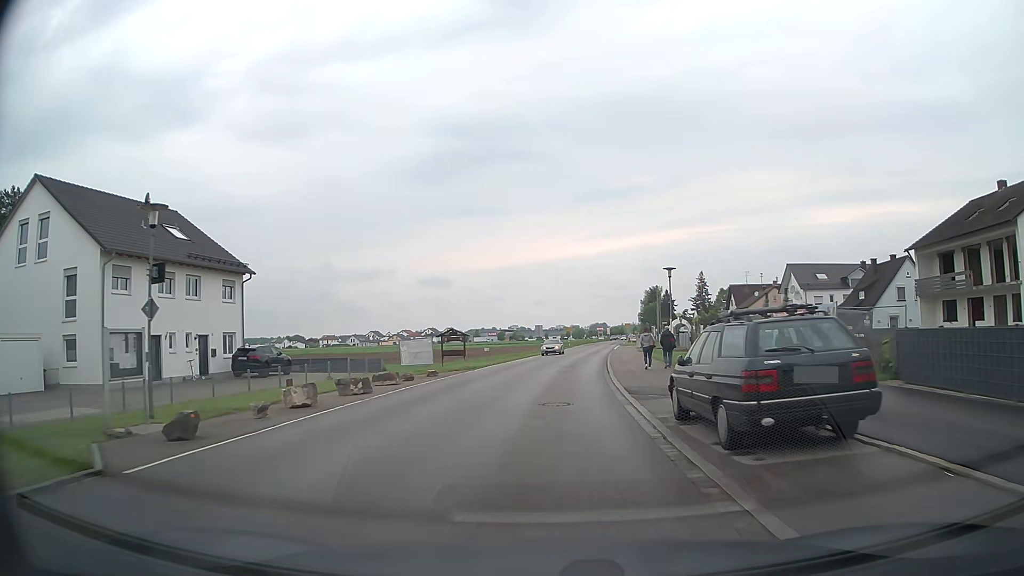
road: tertiary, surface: asphalt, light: Day
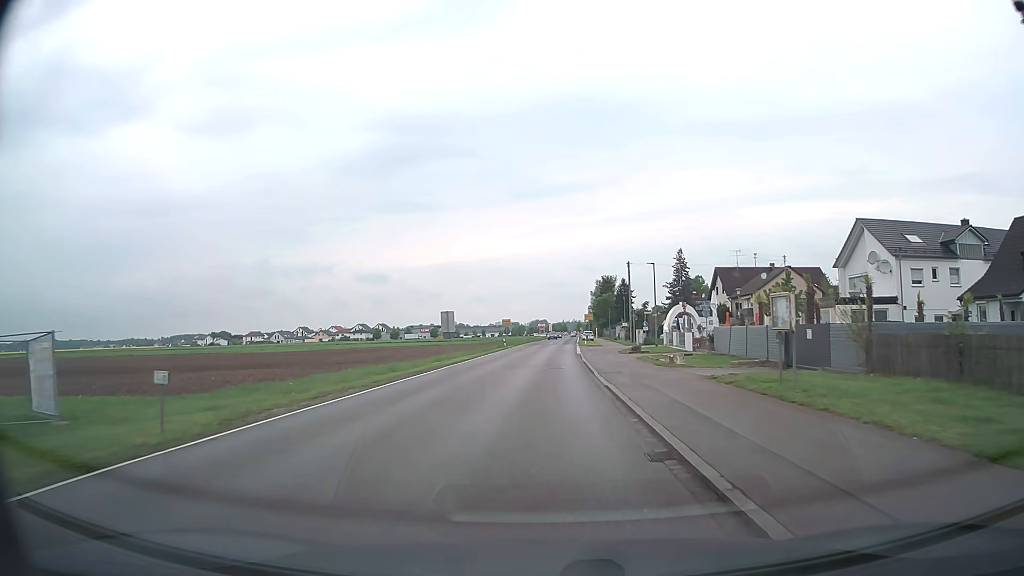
(+1.6, +33.2) m; +5°
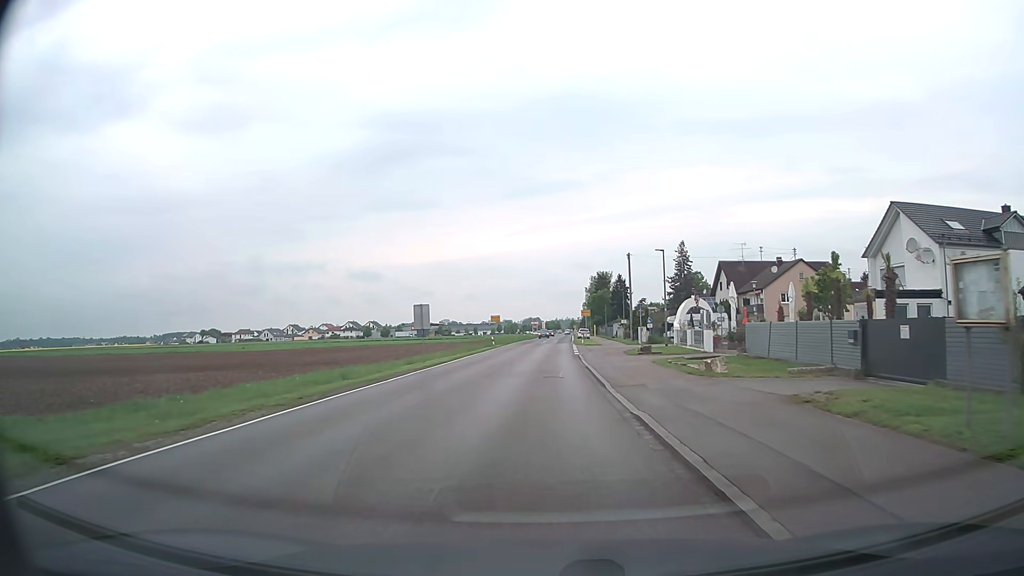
(0.0, +6.8) m; 0°
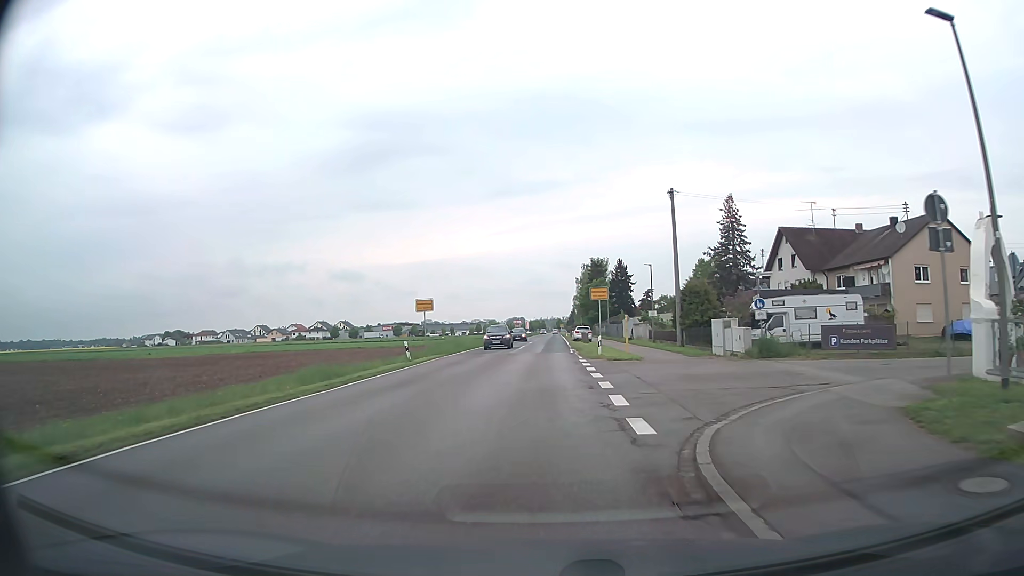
(+0.6, +34.3) m; +1°
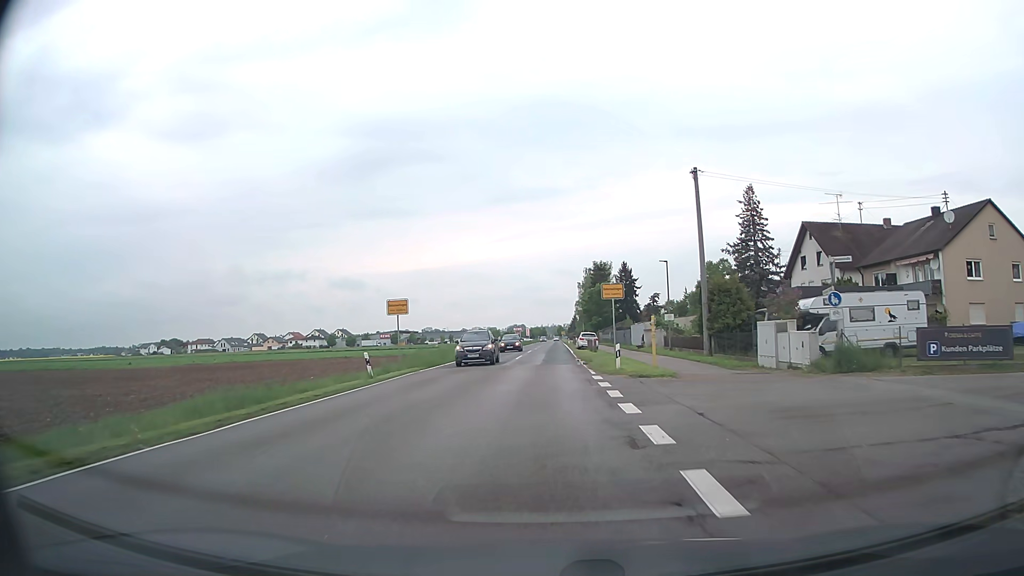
(0.0, +6.9) m; 0°
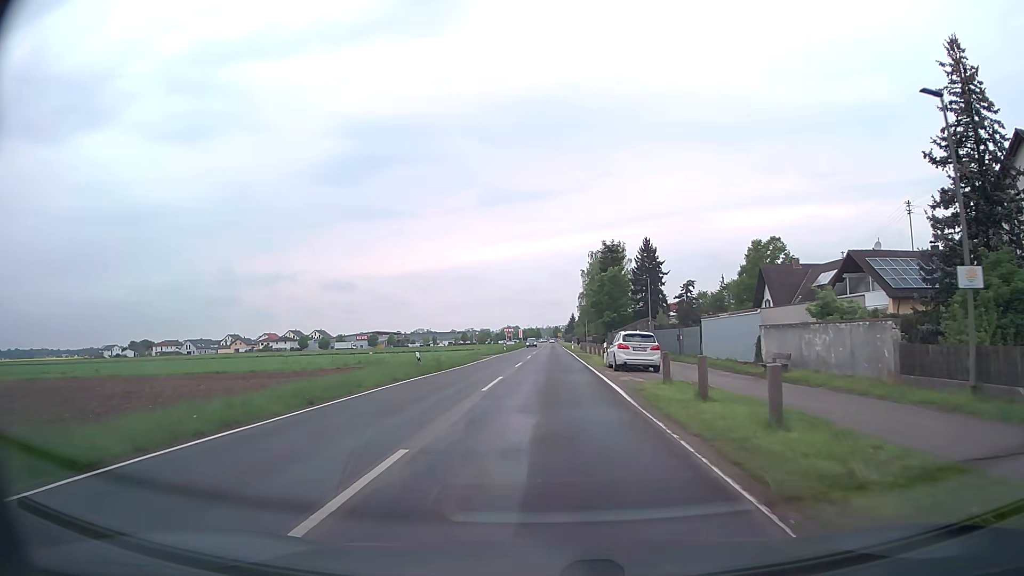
(+0.3, +35.0) m; +1°
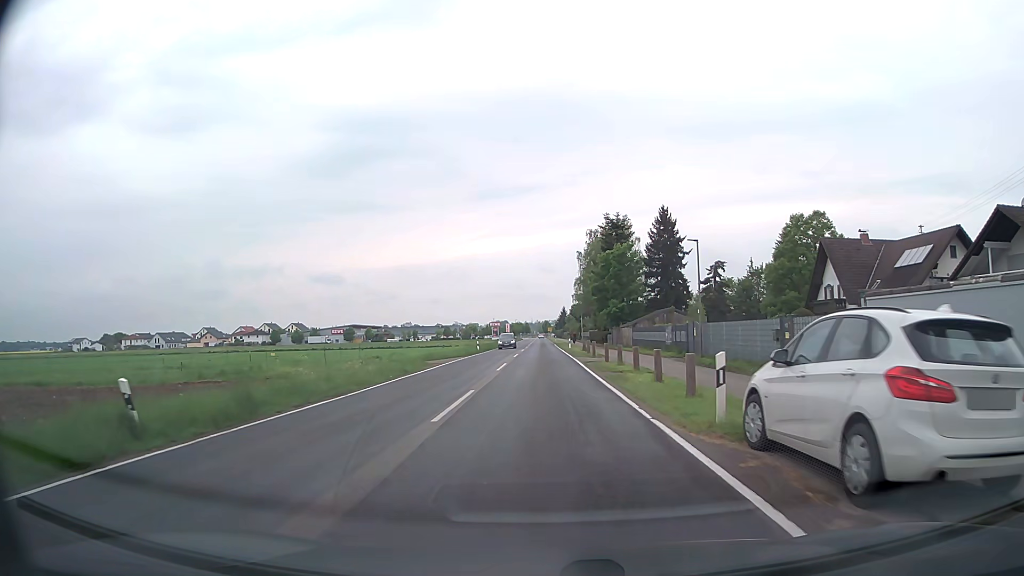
(+0.1, +21.4) m; +1°
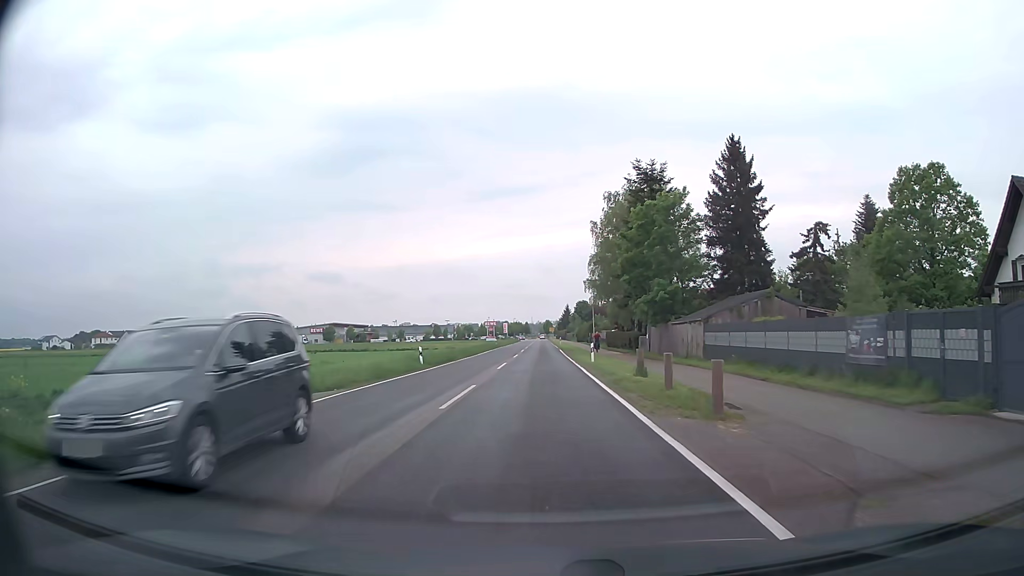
(0.0, +28.6) m; 0°
(0, +10) (0, +20) (0, +30) (0, +40) (0, +50) (0, +60) (0, +70) (0, +80) (0, +90) (0, +100) m
